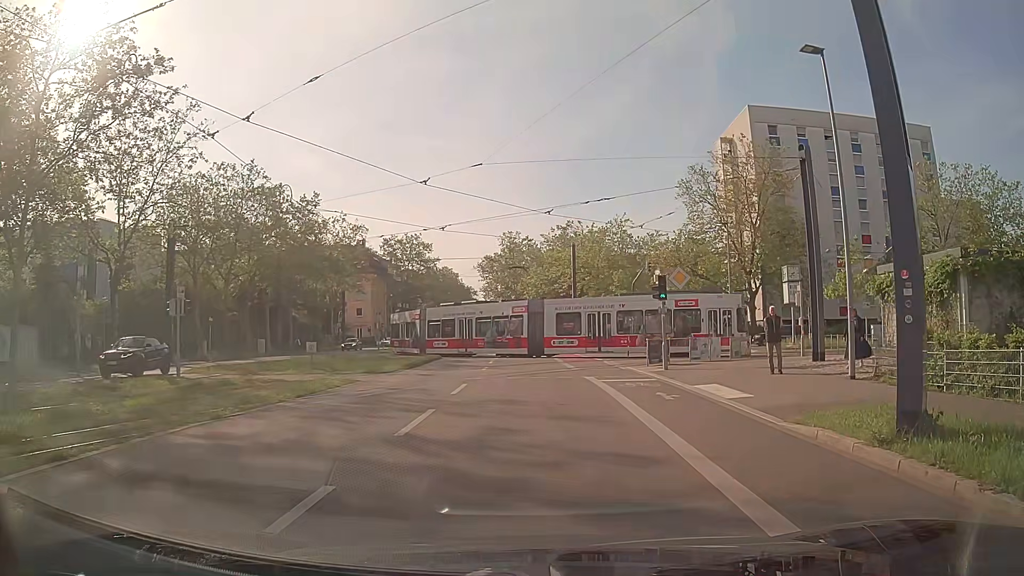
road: secondary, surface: asphalt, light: Day
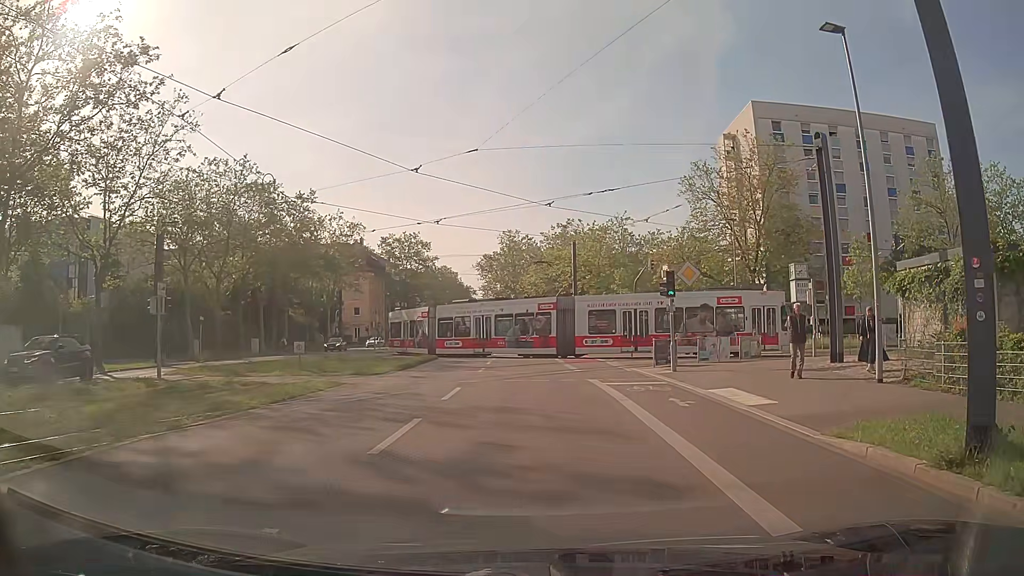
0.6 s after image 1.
(0.0, +1.5) m; -2°
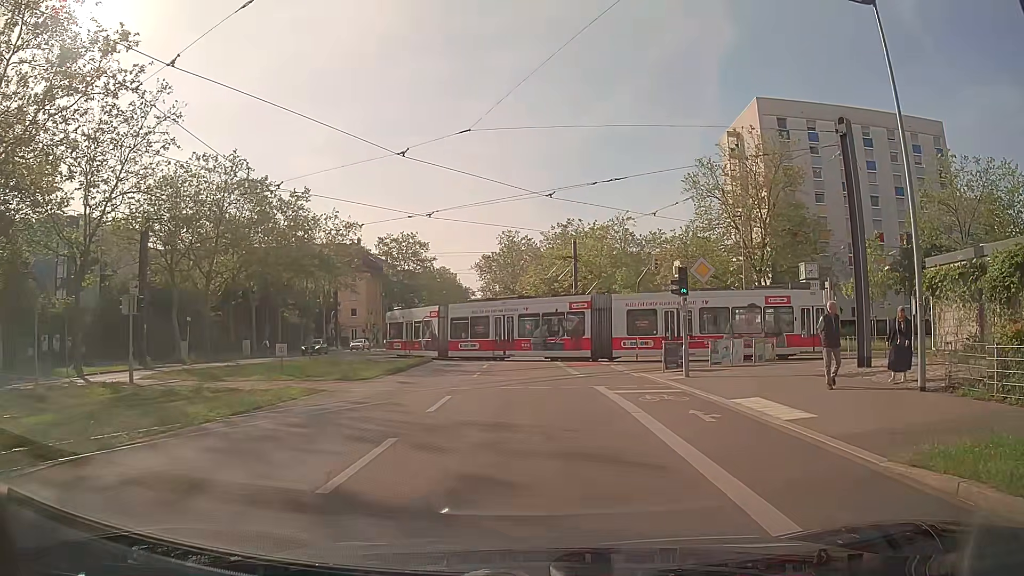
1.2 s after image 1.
(+0.1, +1.9) m; 0°
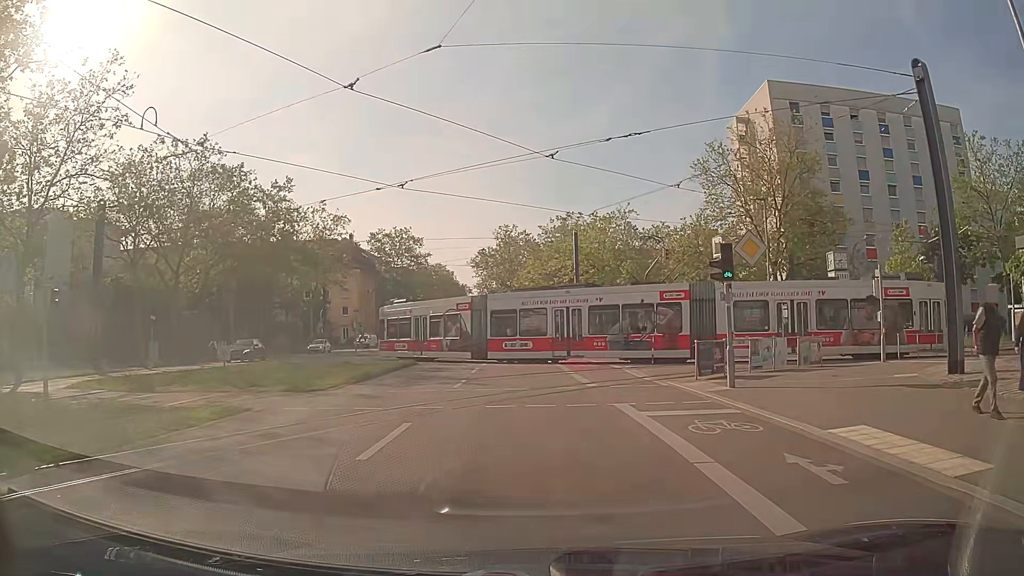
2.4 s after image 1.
(+0.1, +4.7) m; +1°
